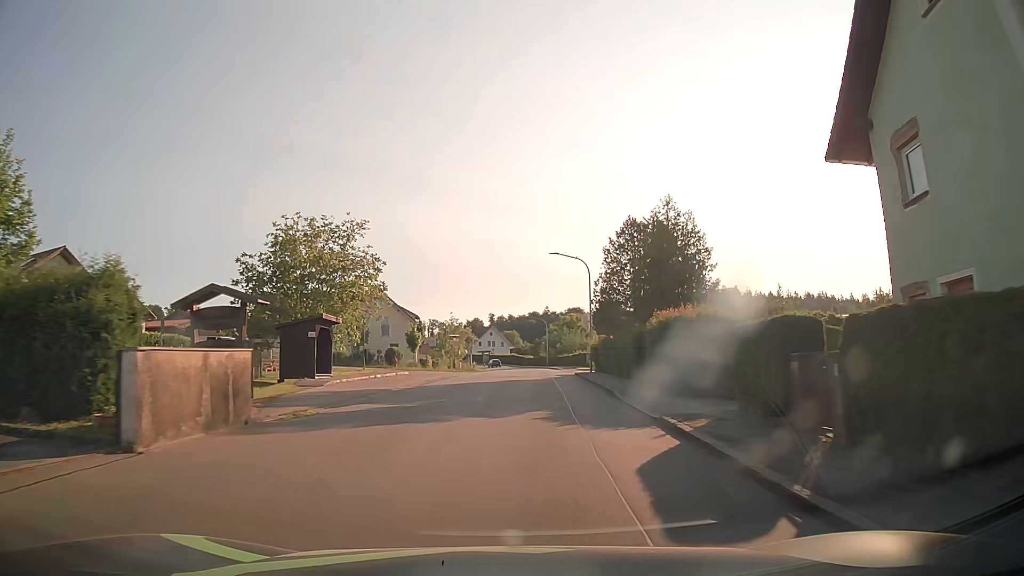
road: tertiary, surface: asphalt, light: Day
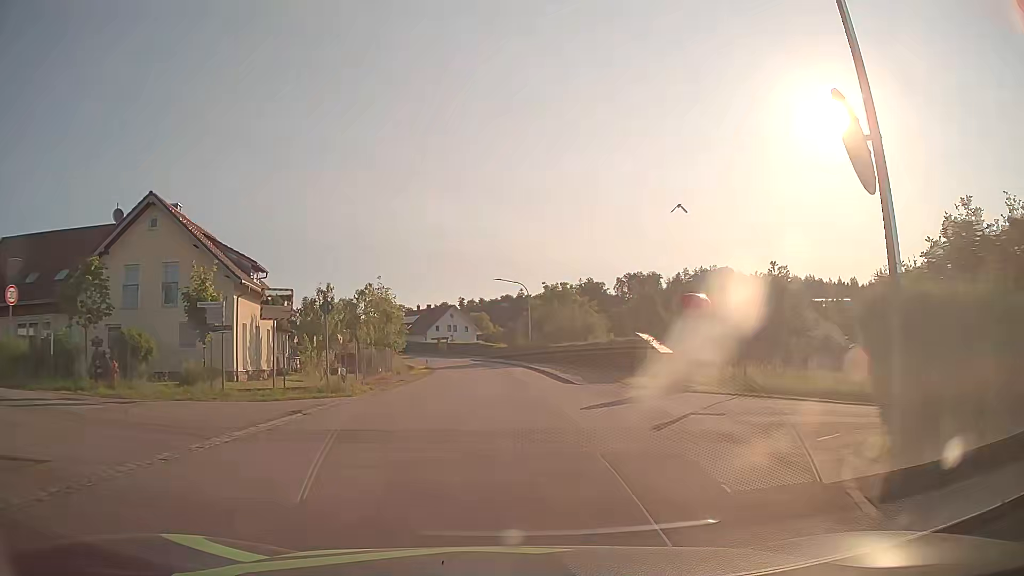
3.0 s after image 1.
(+1.3, +38.9) m; +1°
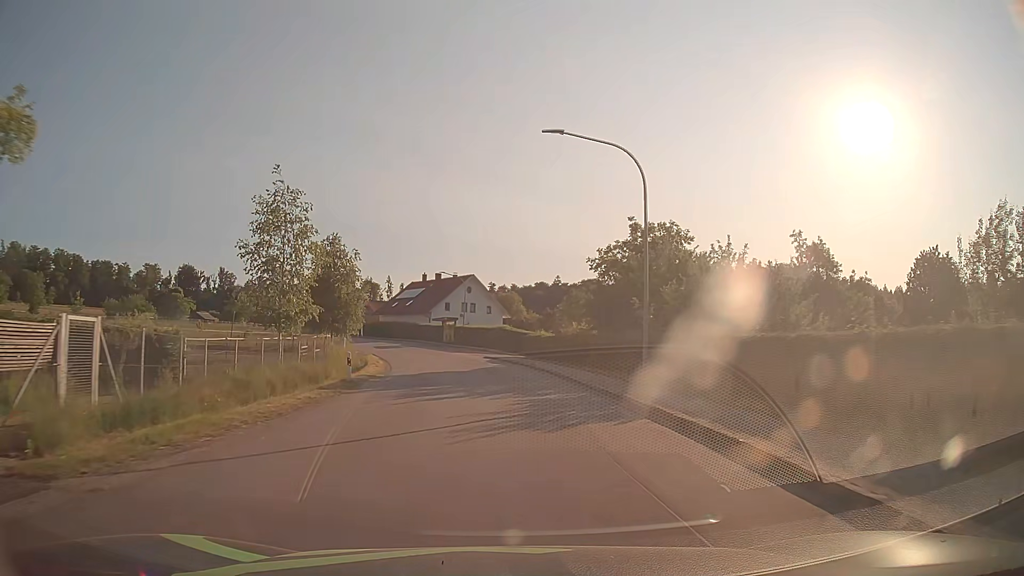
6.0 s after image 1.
(-0.5, +38.8) m; -2°
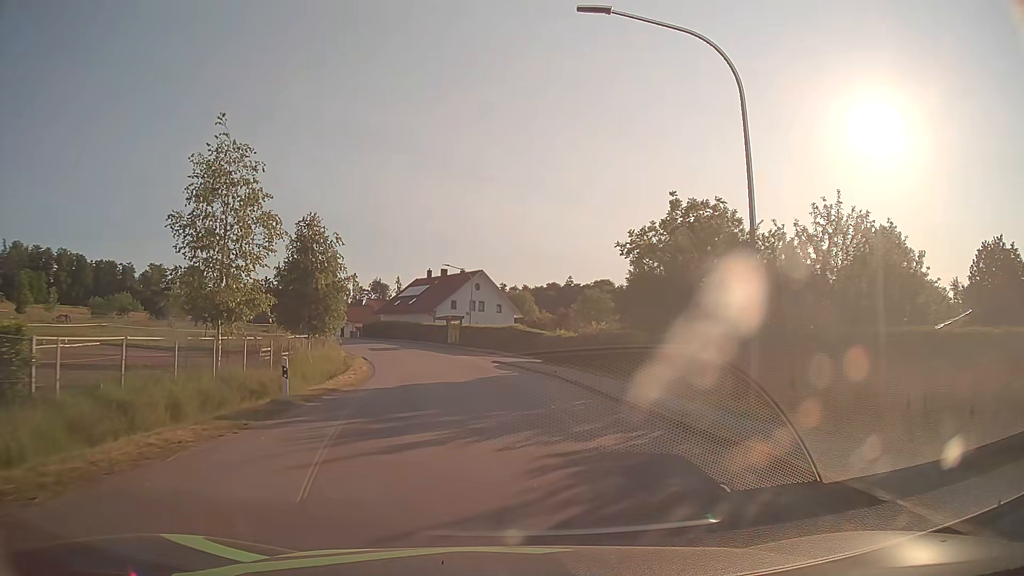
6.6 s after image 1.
(0.0, +7.7) m; 0°
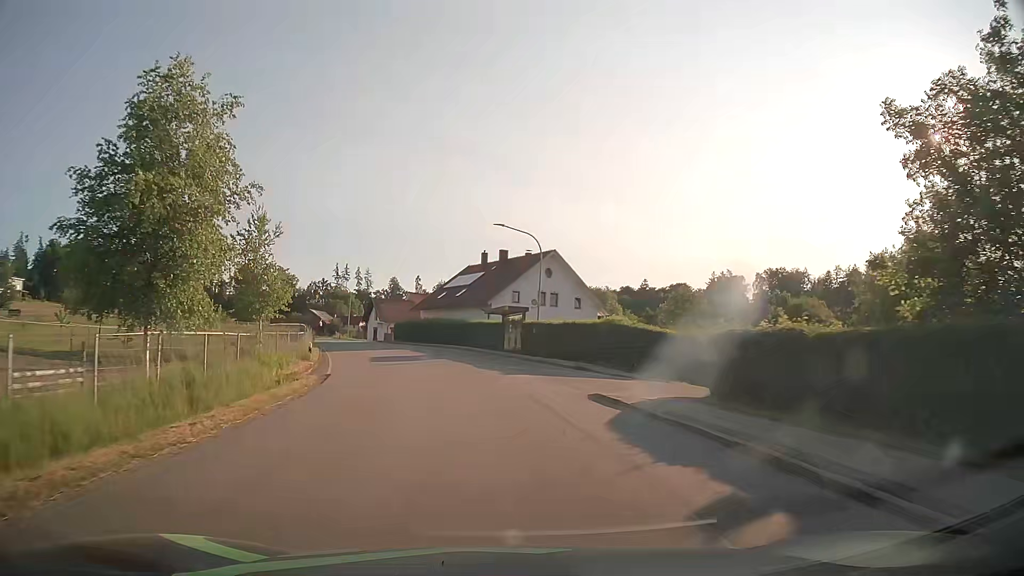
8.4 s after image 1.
(-1.2, +23.0) m; -6°
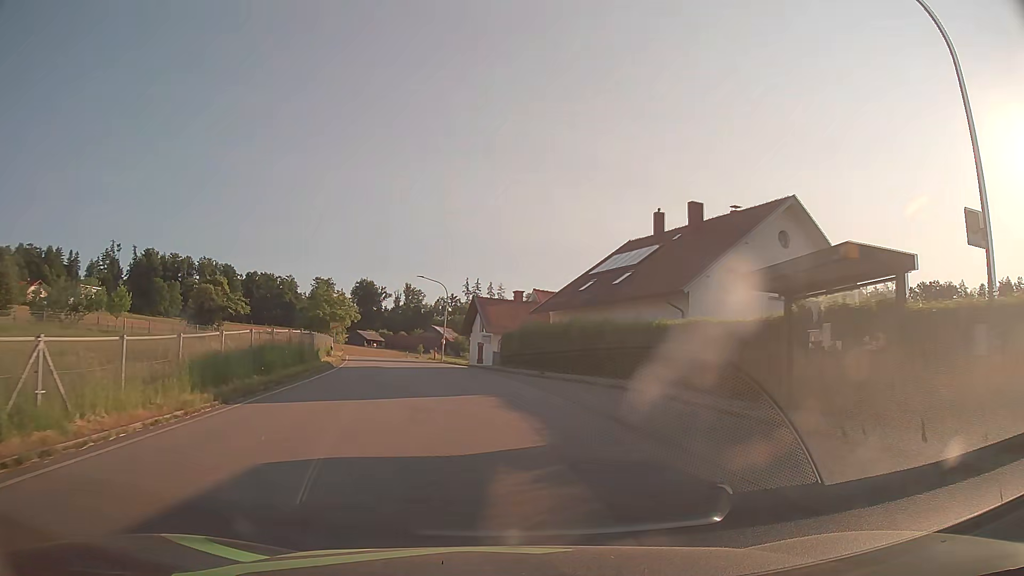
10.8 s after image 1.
(-3.2, +30.0) m; -12°
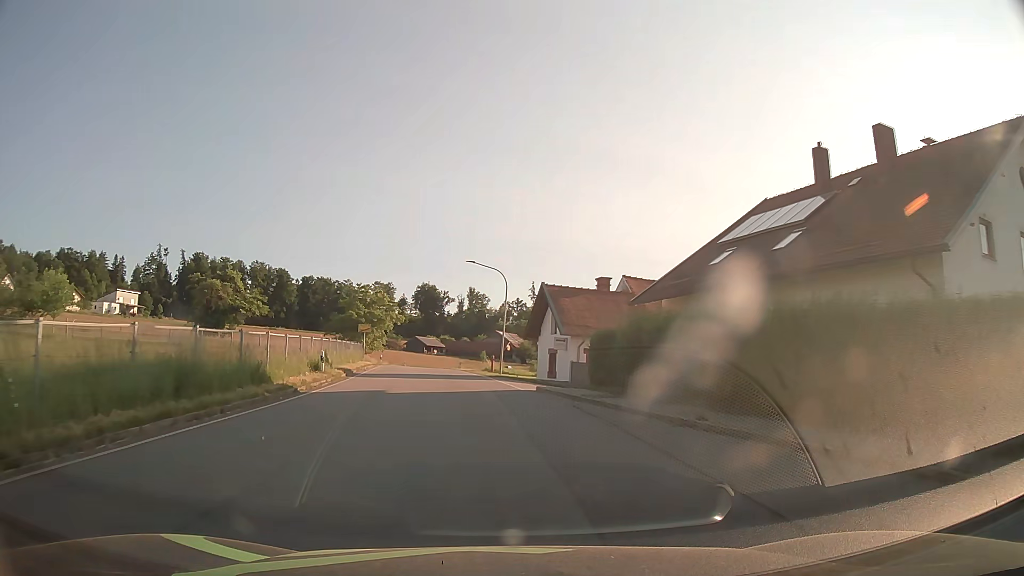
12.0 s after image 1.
(-0.6, +15.0) m; -5°
(0, +10) (-1, +20) (-2, +30) (-4, +40) (-5, +50) (-7, +60) (-8, +69) (-9, +79) (-10, +89) (-11, +99) m
